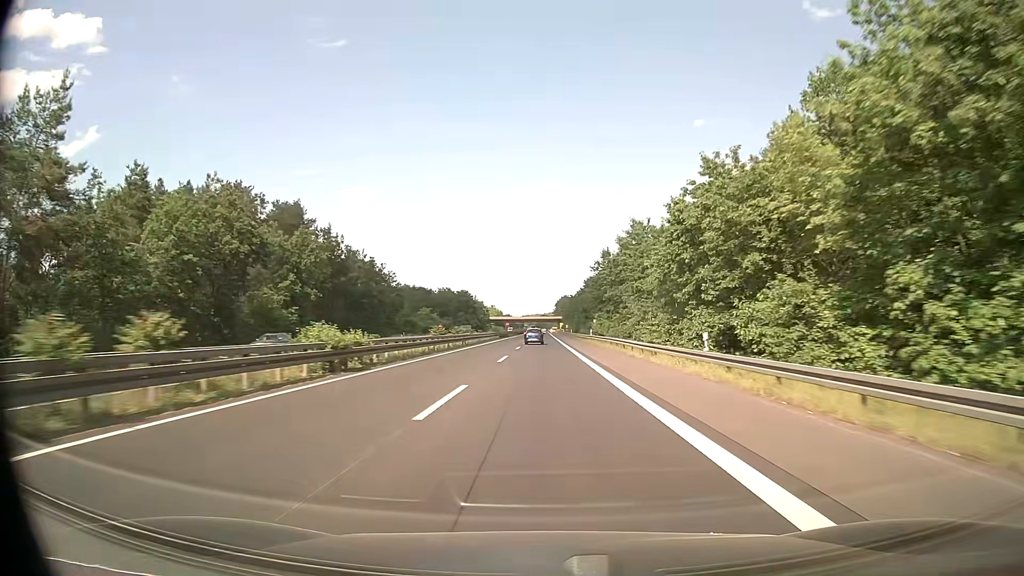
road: trunk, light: Day
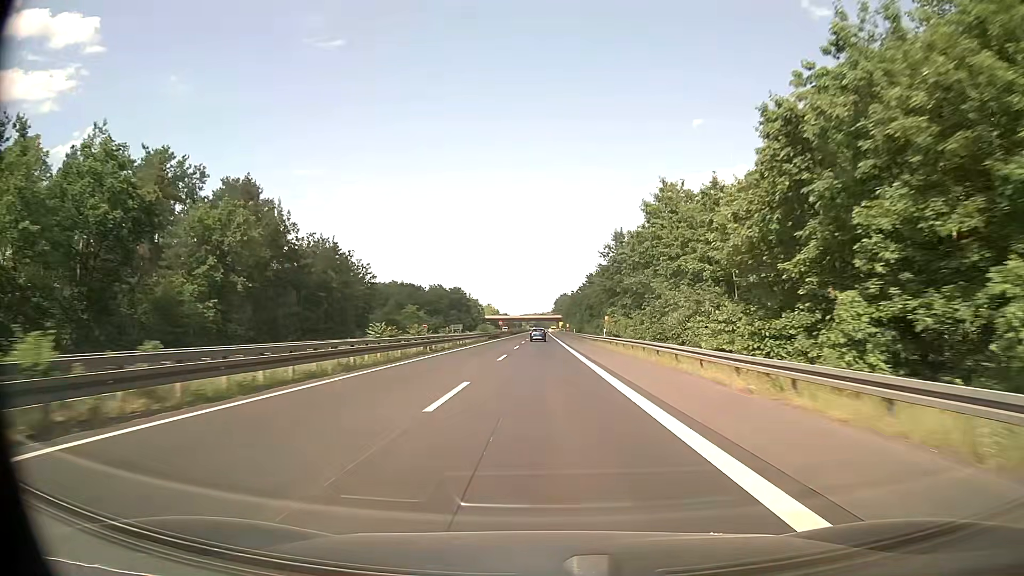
(0.0, +17.0) m; 0°
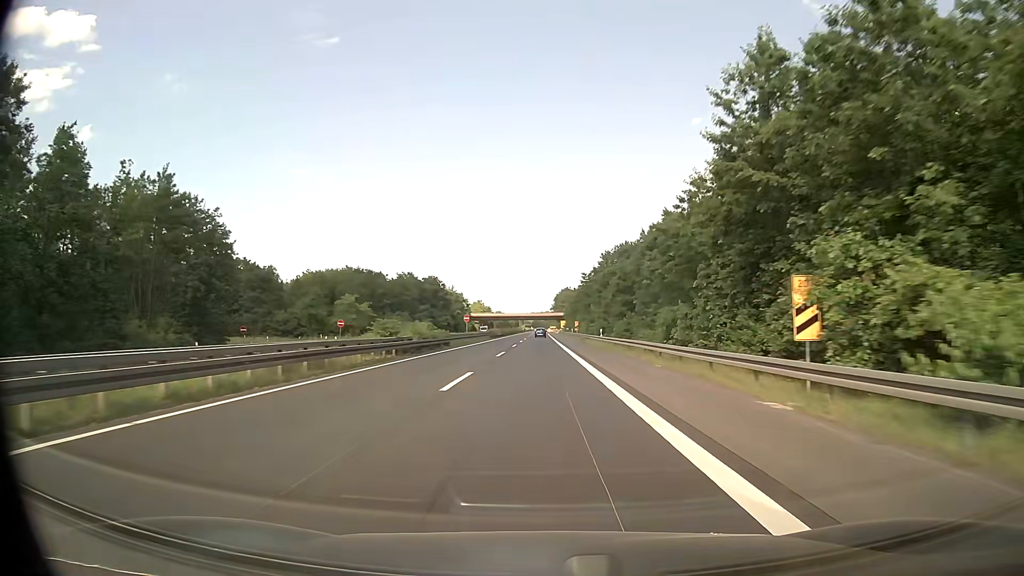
(+0.1, +50.4) m; 0°
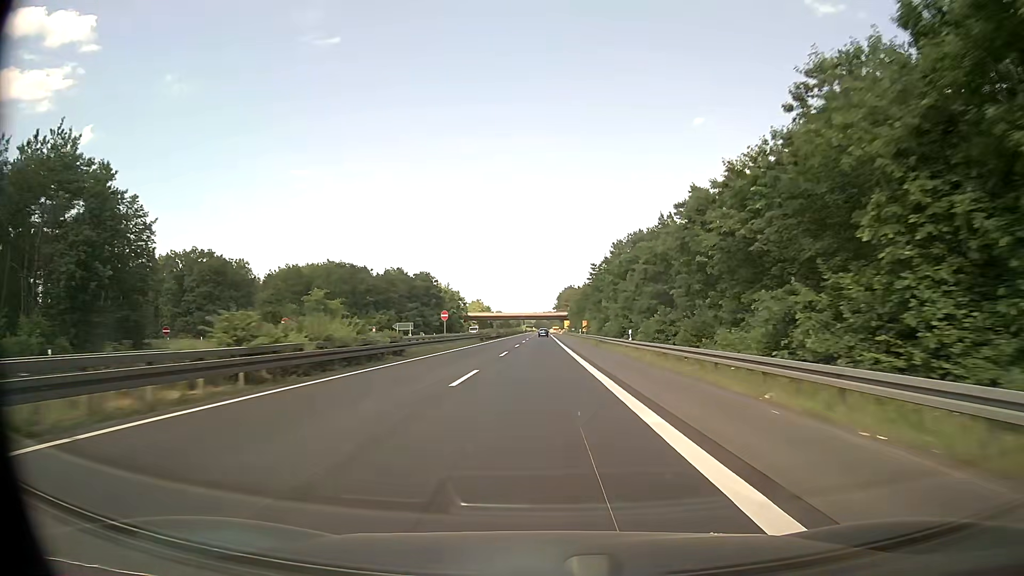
(0.0, +16.6) m; 0°
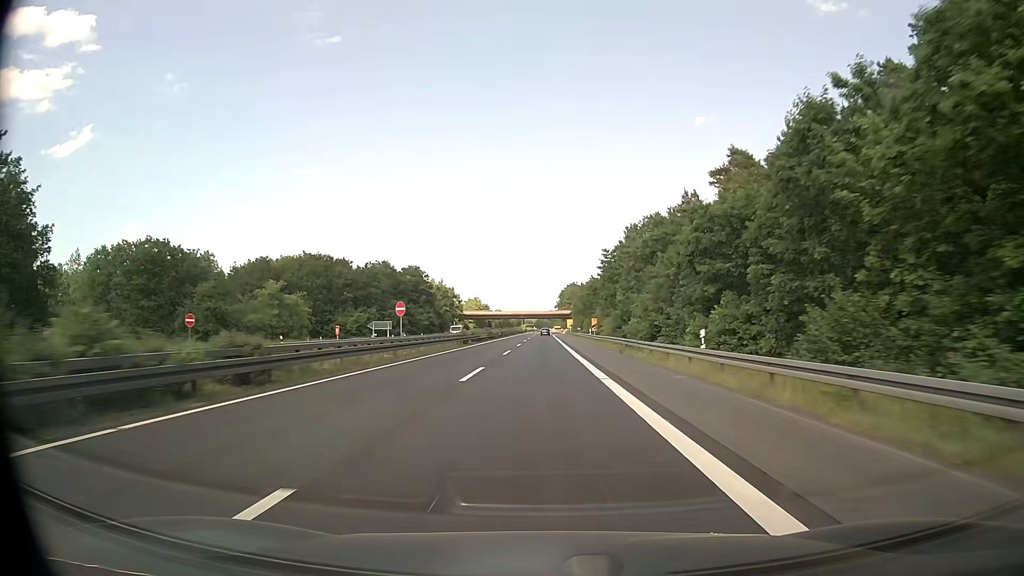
(0.0, +16.4) m; 0°
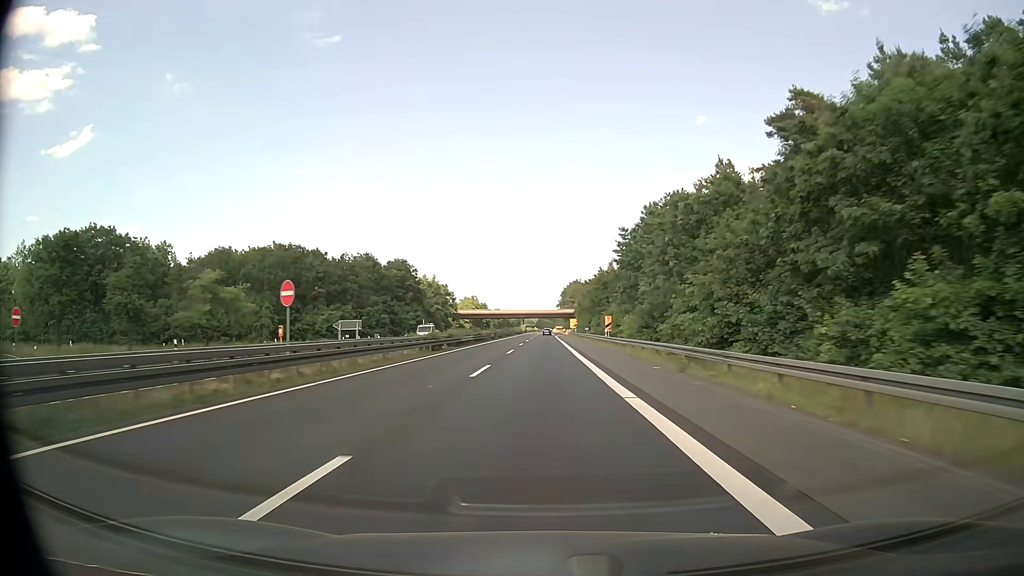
(0.0, +16.3) m; 0°
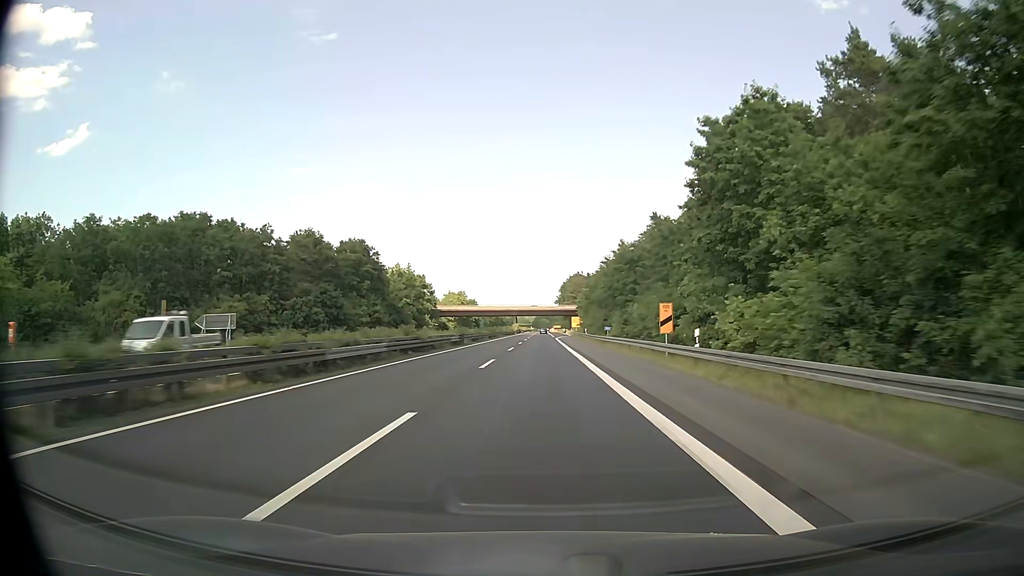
(0.0, +32.4) m; 0°
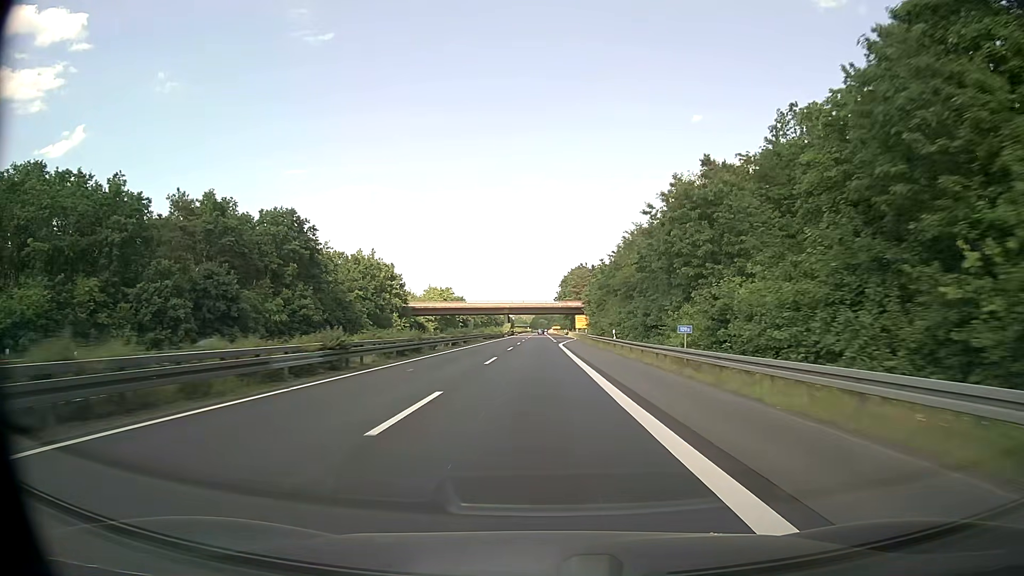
(+0.1, +31.9) m; 0°
(0, +10) (0, +20) (0, +30) (0, +40) (0, +50) (0, +60) (+1, +70) (+1, +80) (+1, +90) (+2, +100) m
